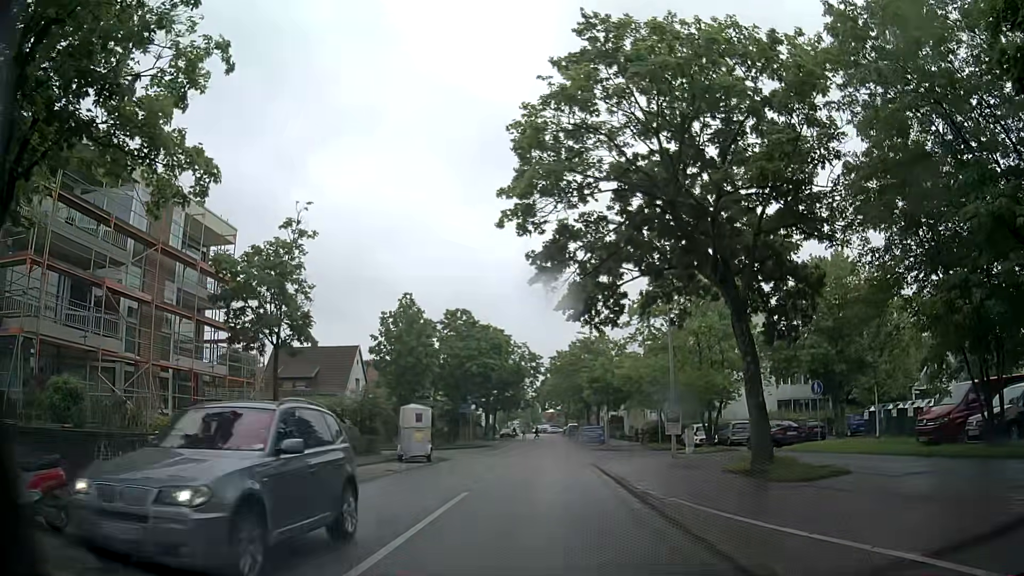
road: residential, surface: asphalt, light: Day
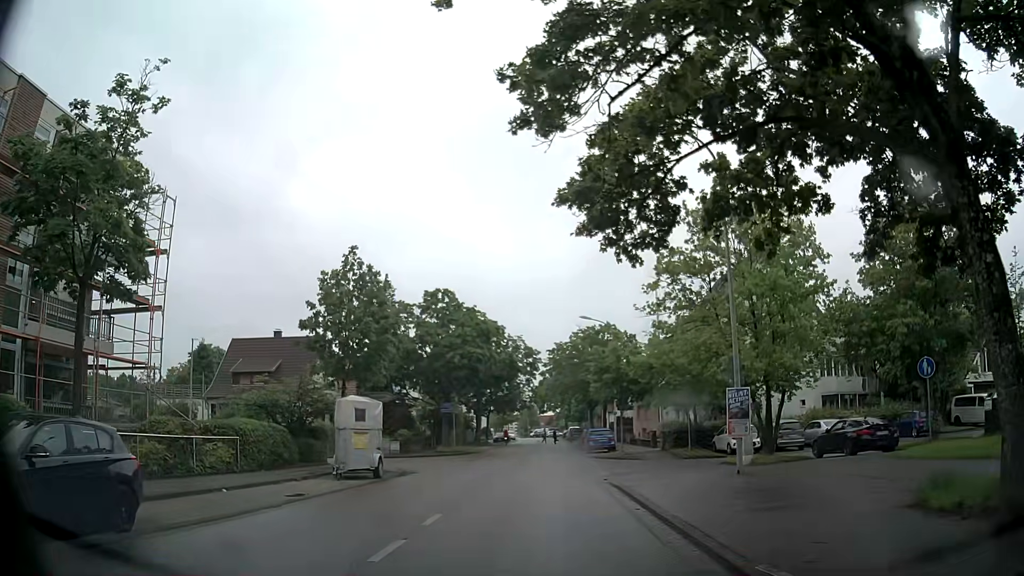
(+0.3, +9.2) m; 0°
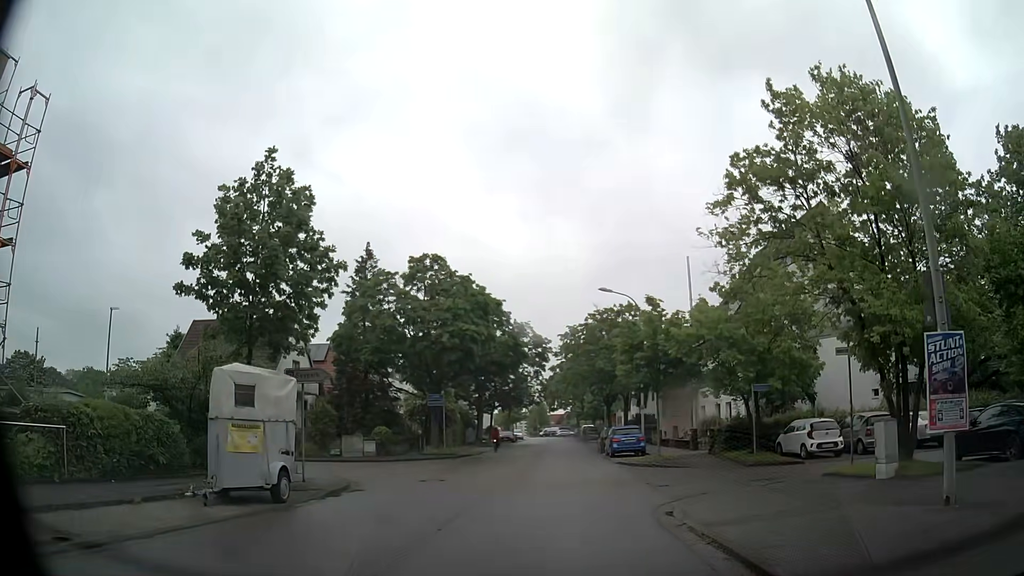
(0.0, +9.0) m; +1°
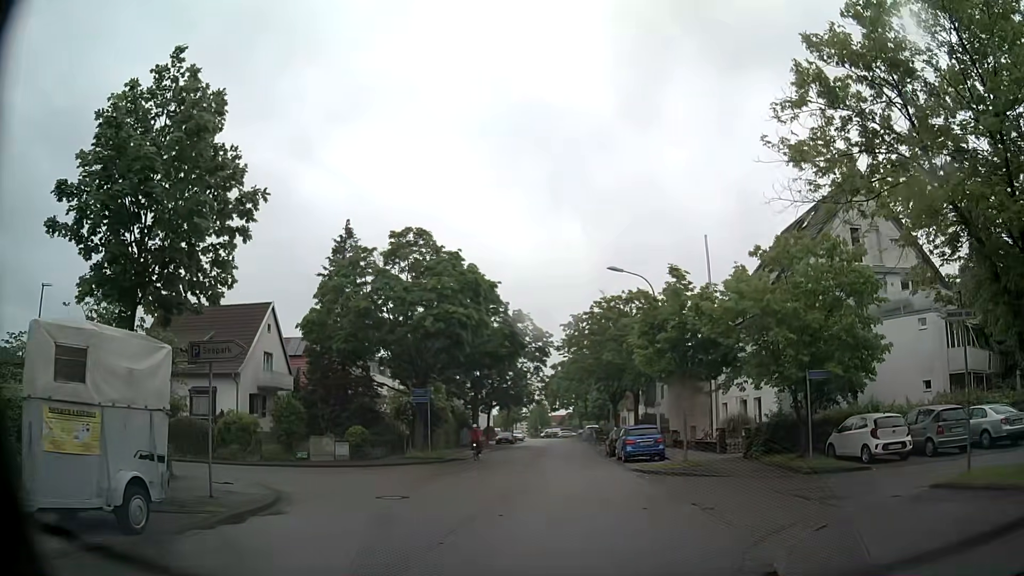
(0.0, +5.3) m; +1°
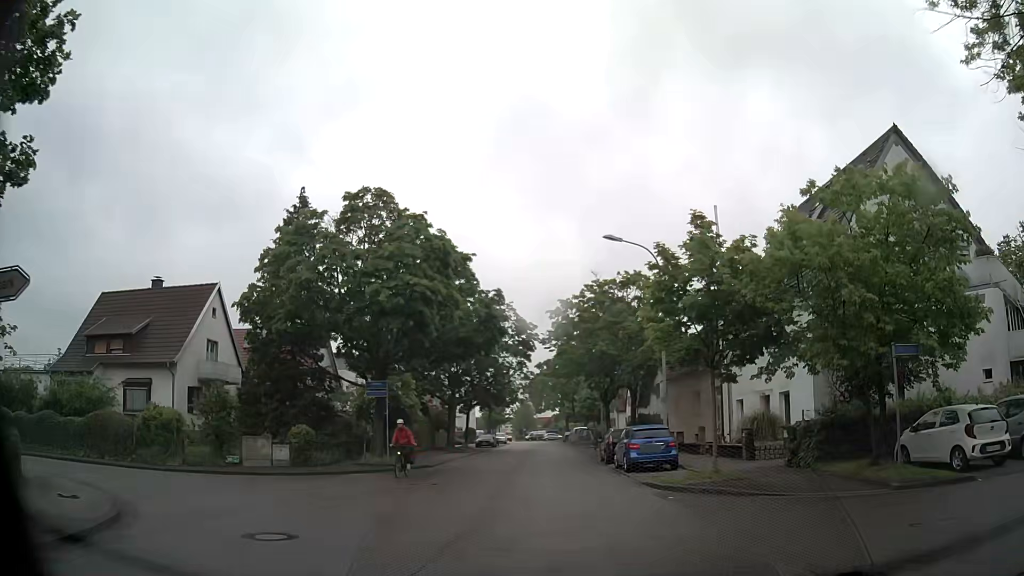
(0.0, +5.9) m; 0°
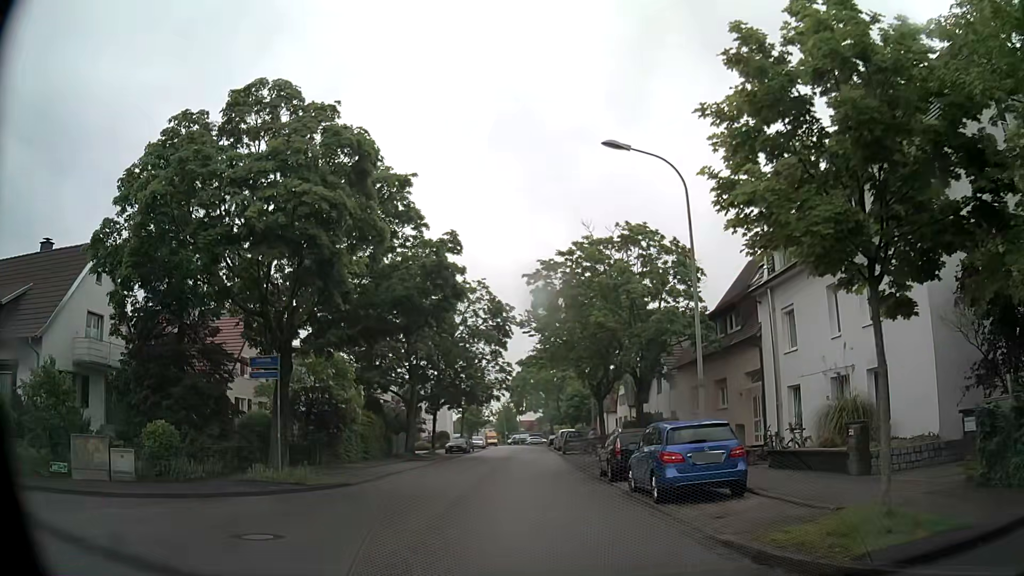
(+0.3, +9.8) m; +1°
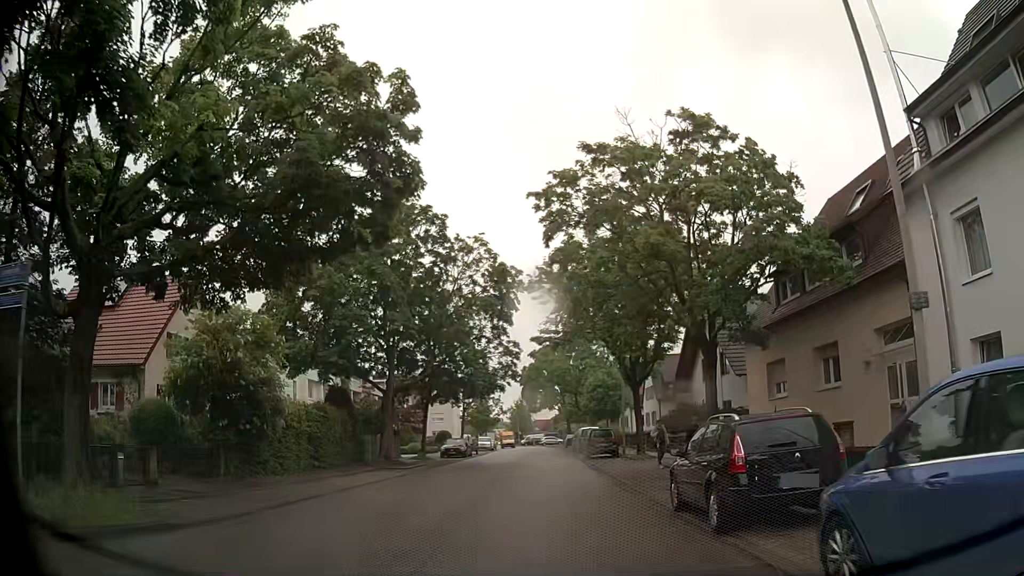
(0.0, +10.7) m; 0°
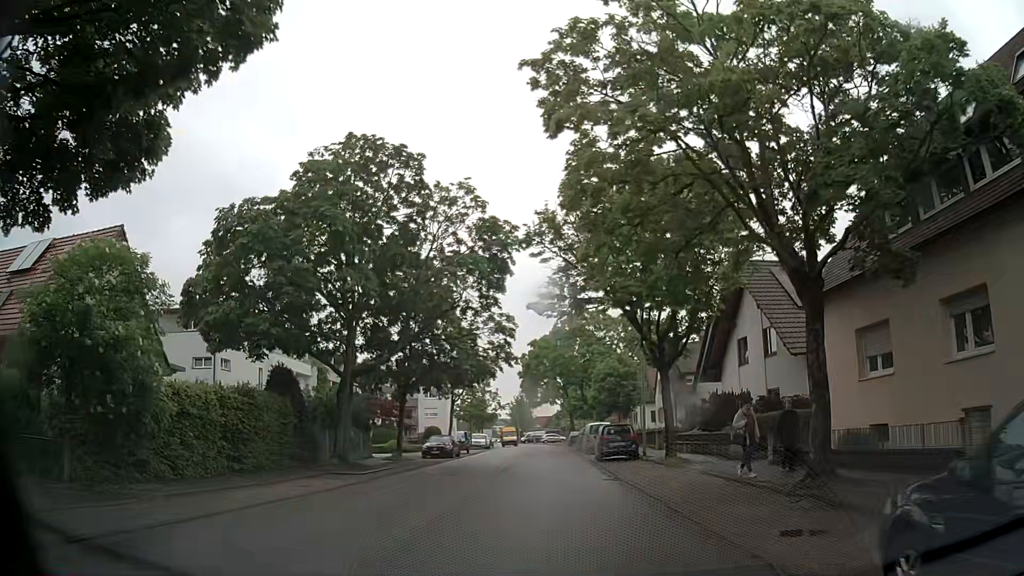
(-0.1, +7.7) m; -1°
(0, +10) (0, +20) (0, +30) (0, +40) (0, +50) (0, +60) (-1, +70) (-1, +80) (-2, +90) (-3, +100) m
